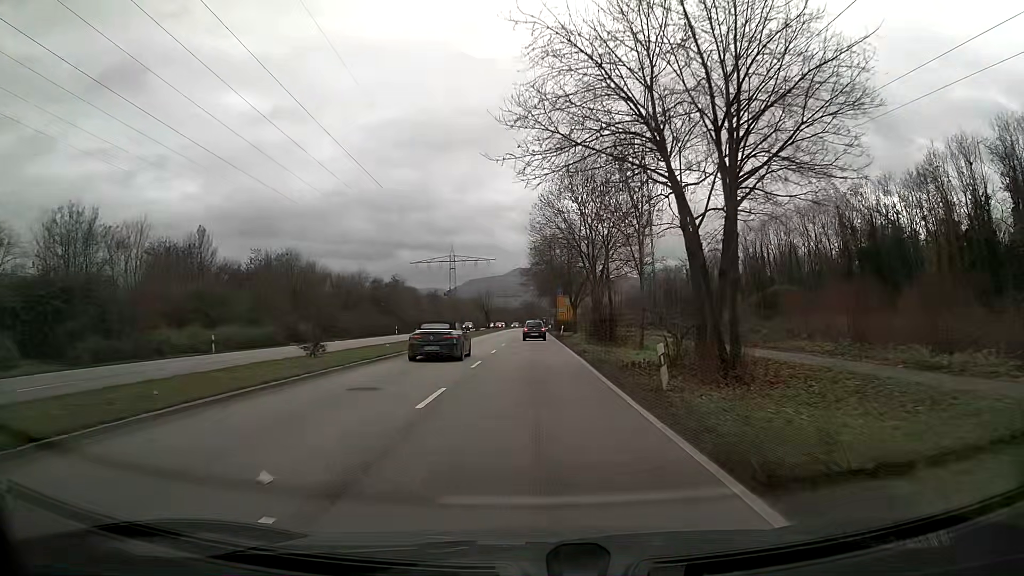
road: primary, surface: asphalt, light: Day
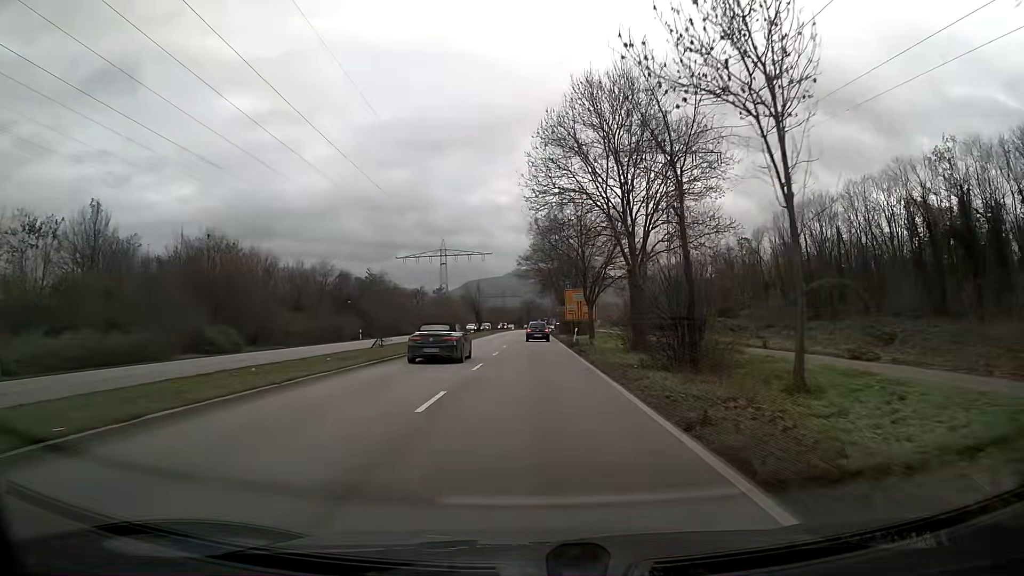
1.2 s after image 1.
(0.0, +18.9) m; 0°
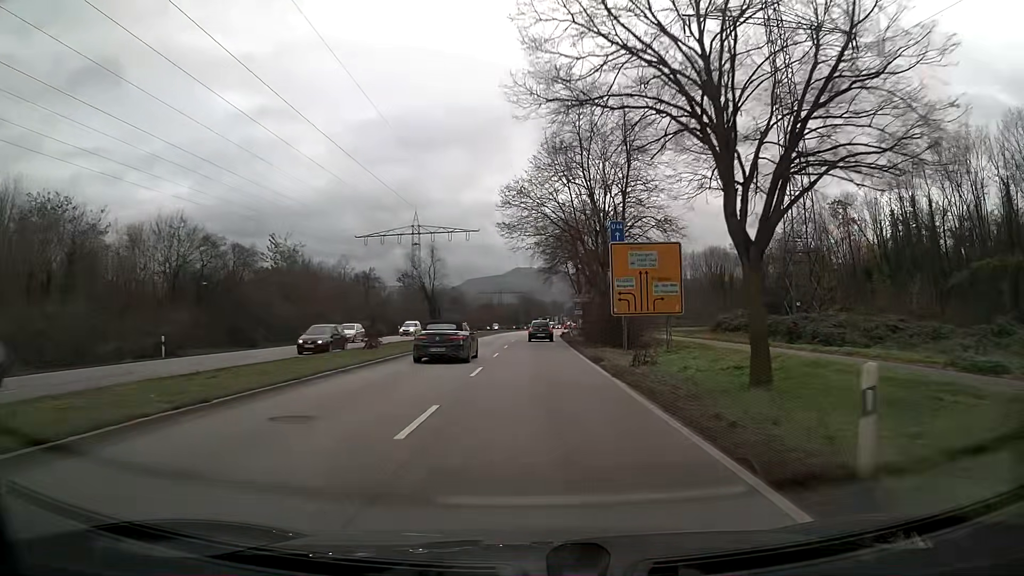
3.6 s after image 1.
(0.0, +38.8) m; 0°
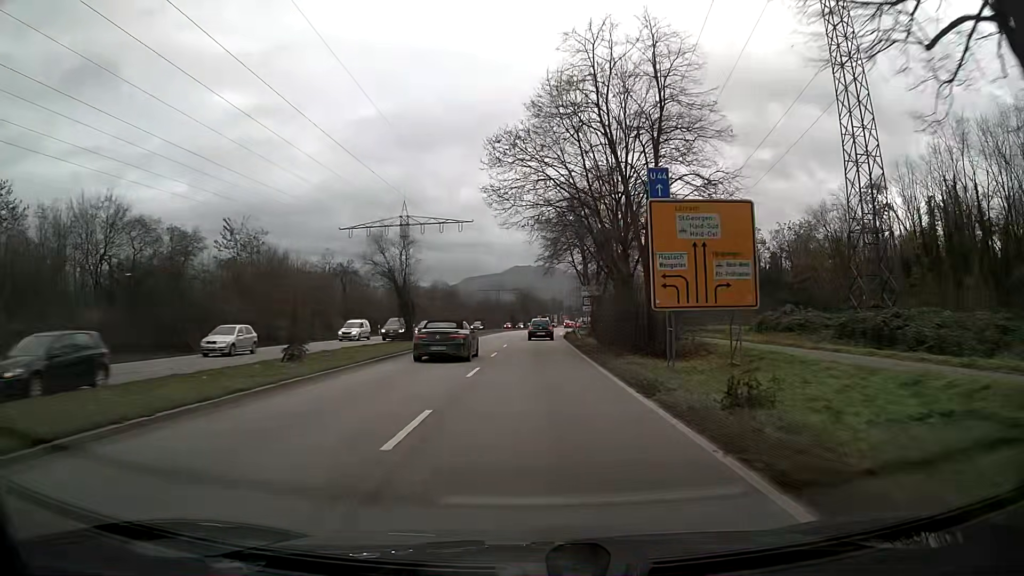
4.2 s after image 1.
(0.0, +9.8) m; 0°
(0, +10) (0, +20) (0, +30) (0, +40) (0, +50) (+1, +60) (+1, +70) (+2, +80) (+2, +90) (+3, +100) m
